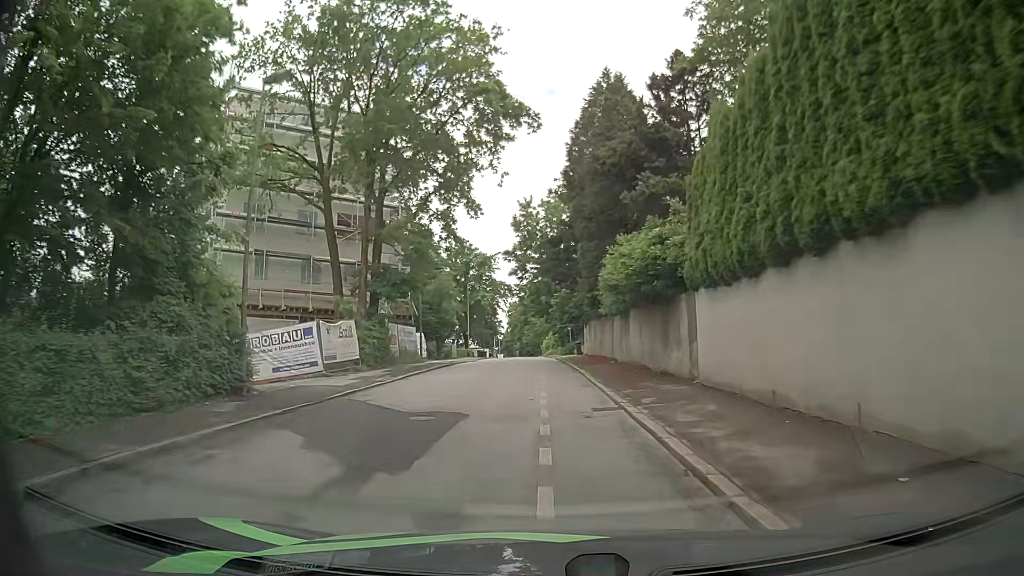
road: residential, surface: asphalt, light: Day
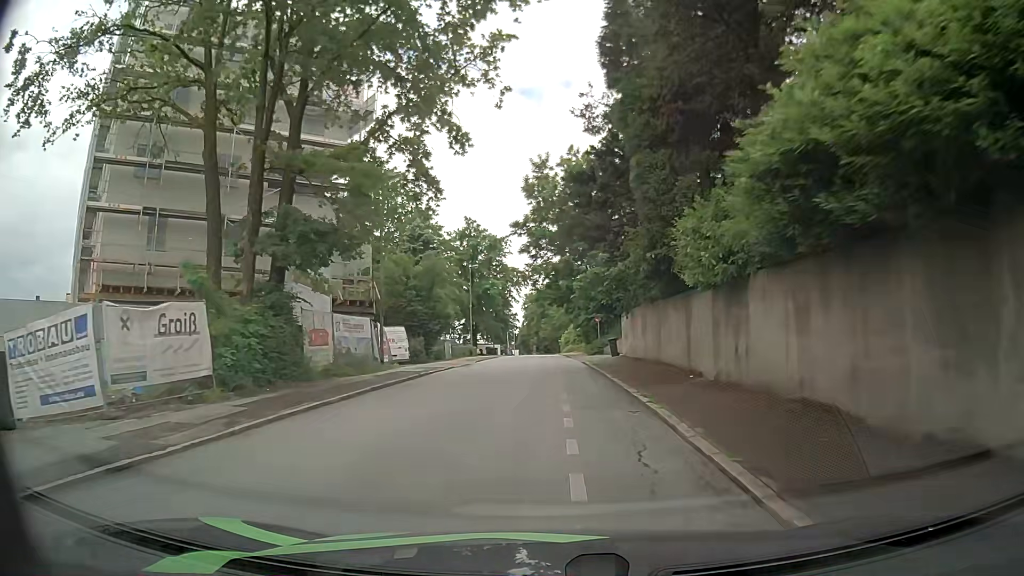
(-0.5, +13.6) m; -2°
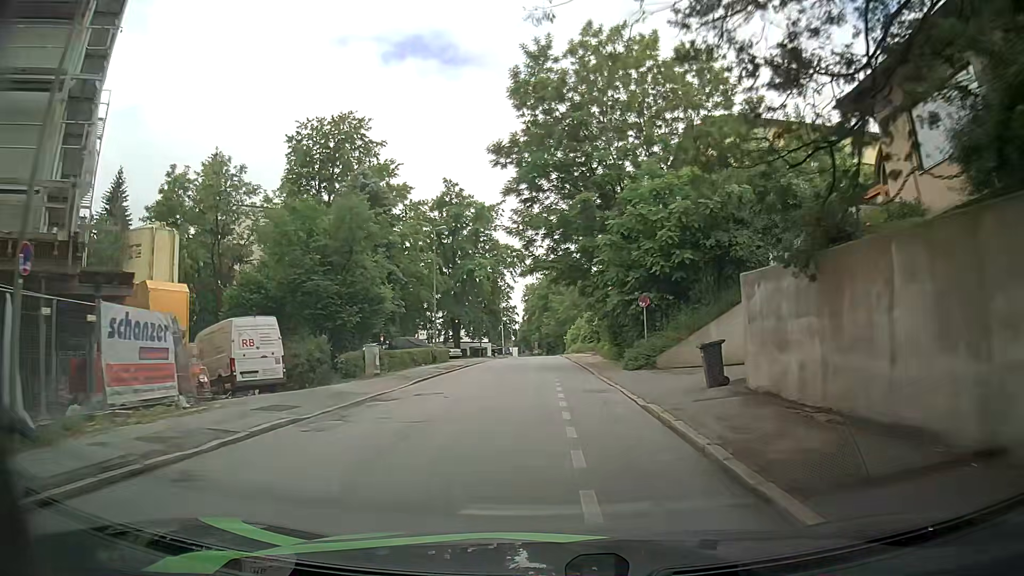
(-0.3, +20.5) m; -2°
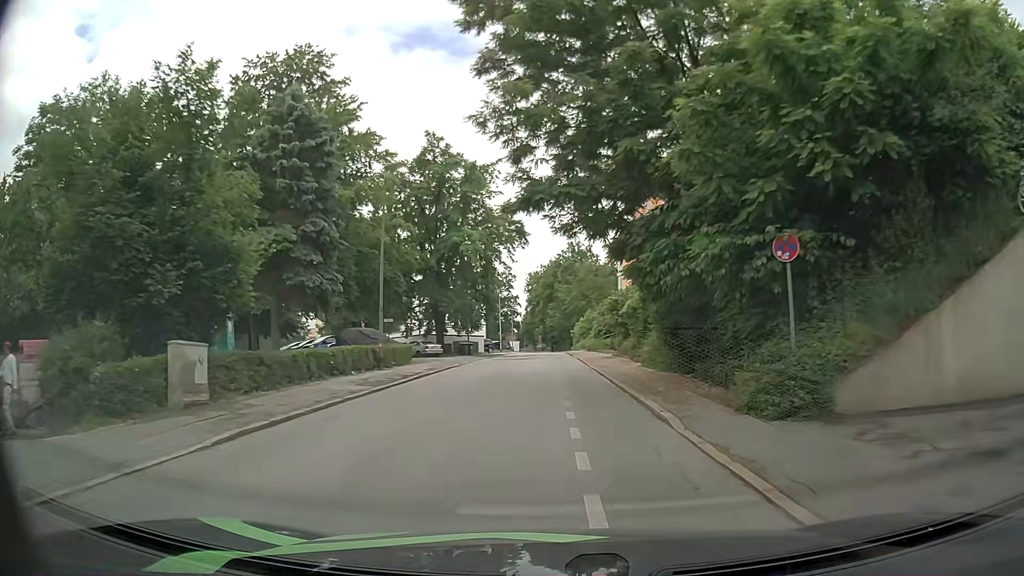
(+0.1, +14.2) m; 0°
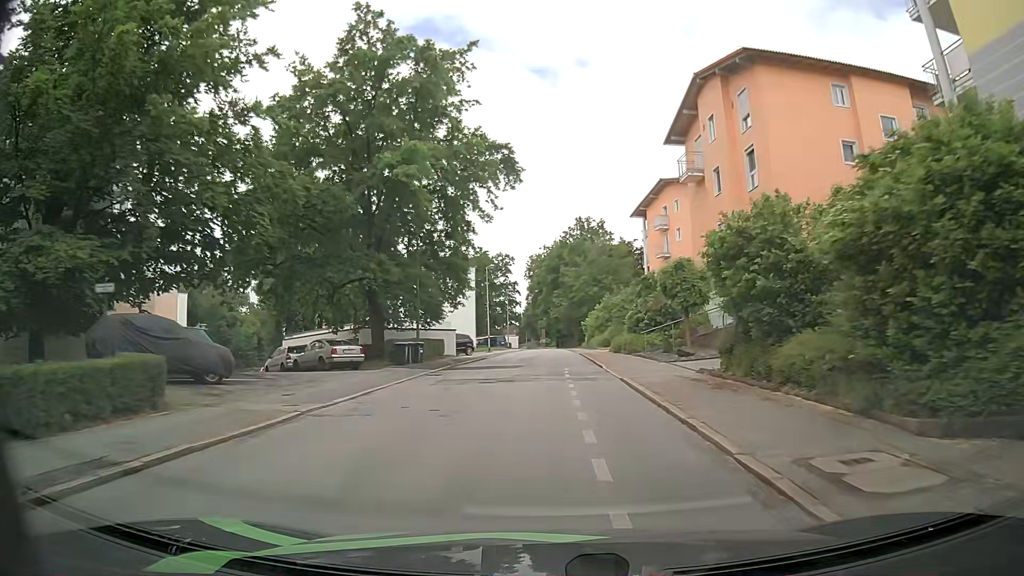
(0.0, +22.7) m; 0°
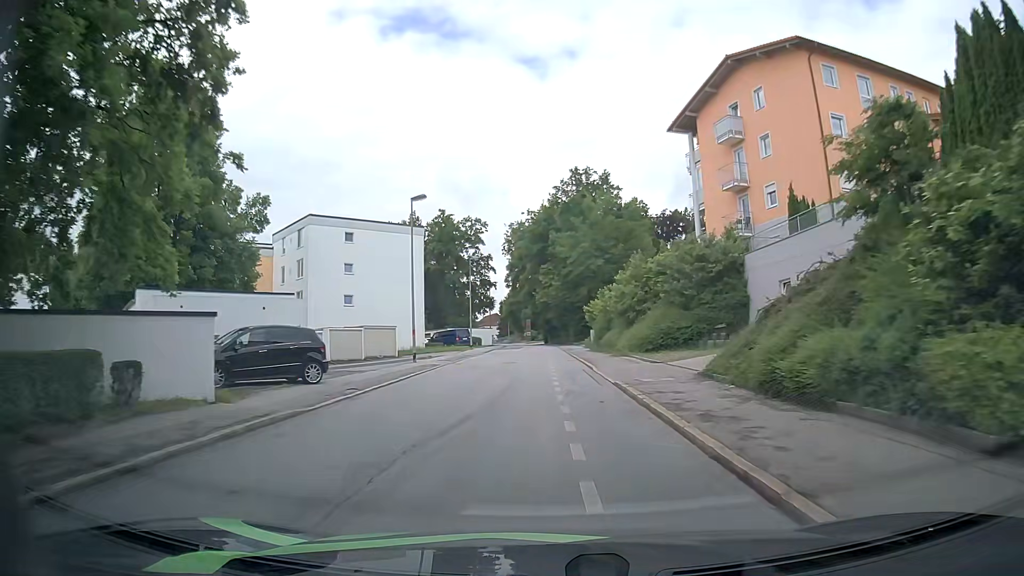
(+0.1, +31.0) m; -1°
